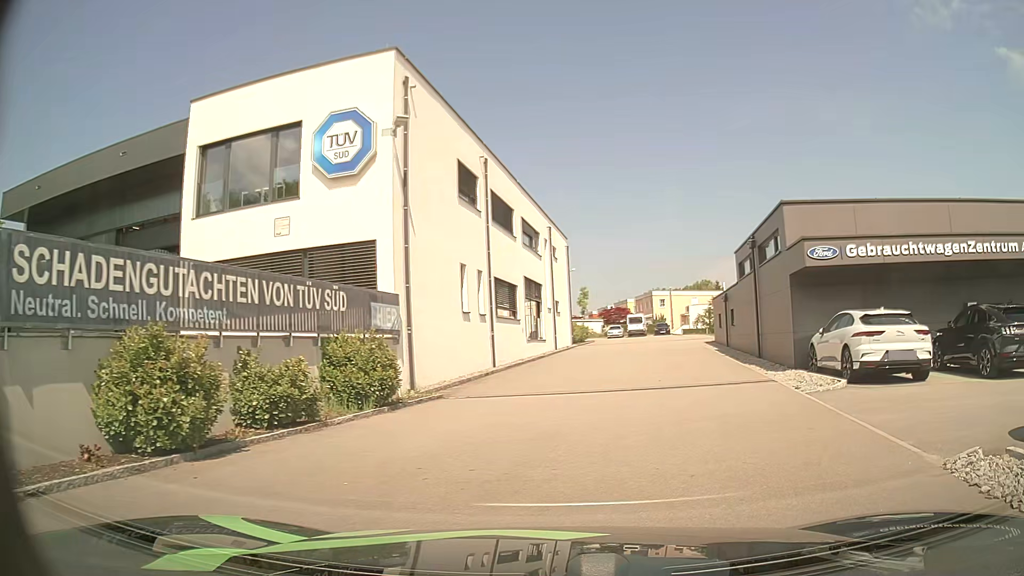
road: residential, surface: asphalt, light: Day
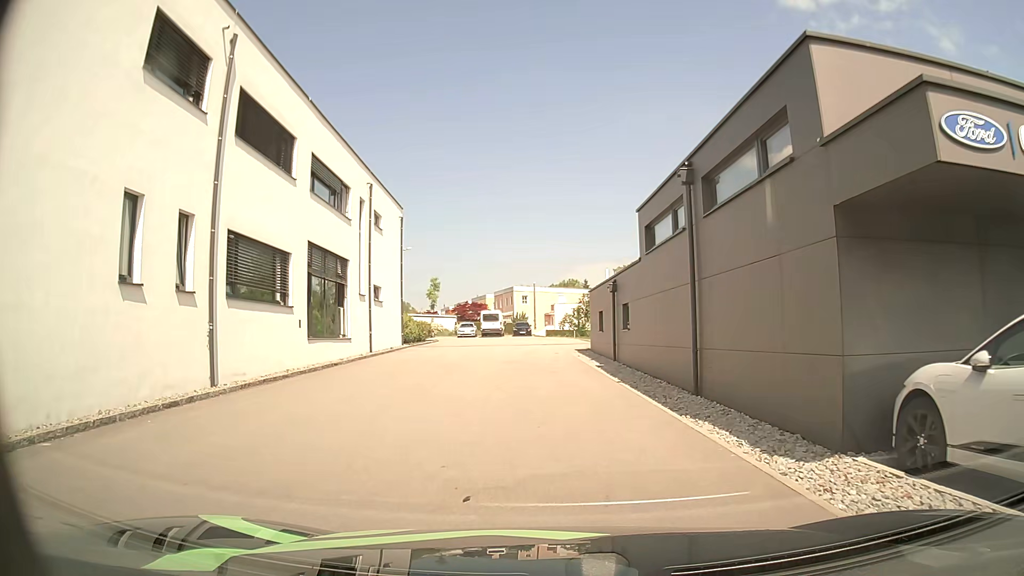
(+1.7, +11.5) m; +10°
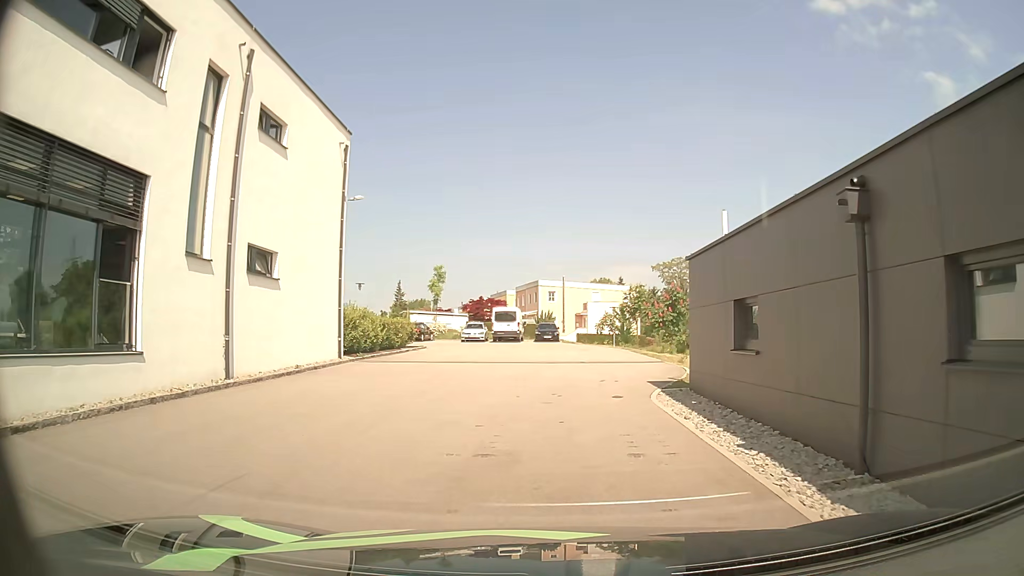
(-0.3, +16.1) m; -2°
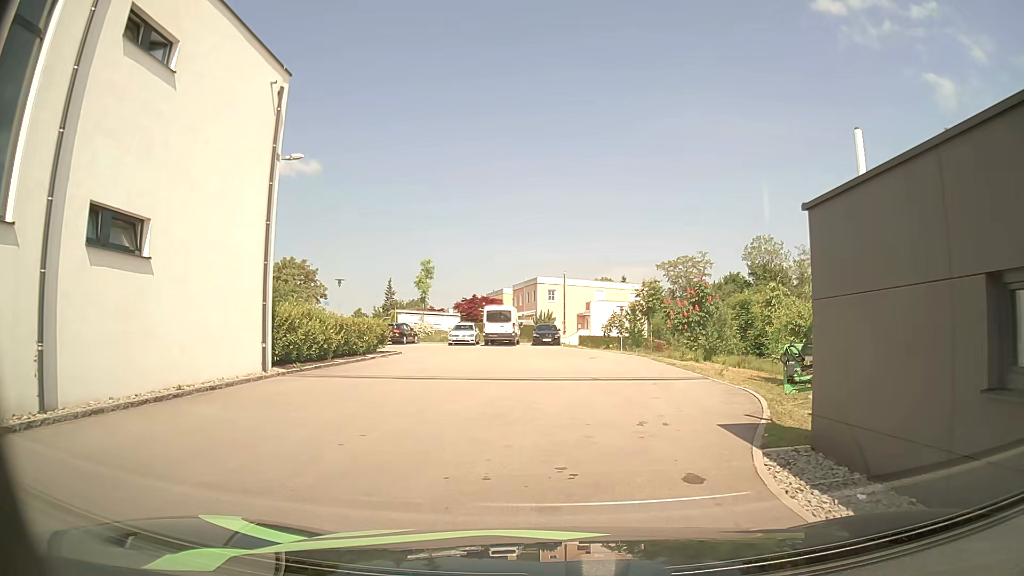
(-0.1, +6.3) m; -1°
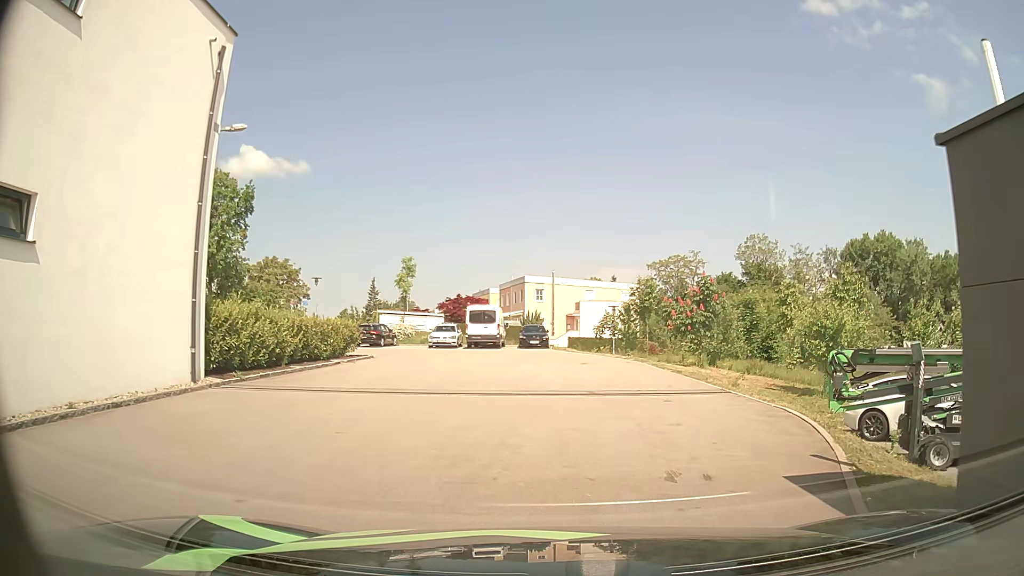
(0.0, +3.0) m; +1°
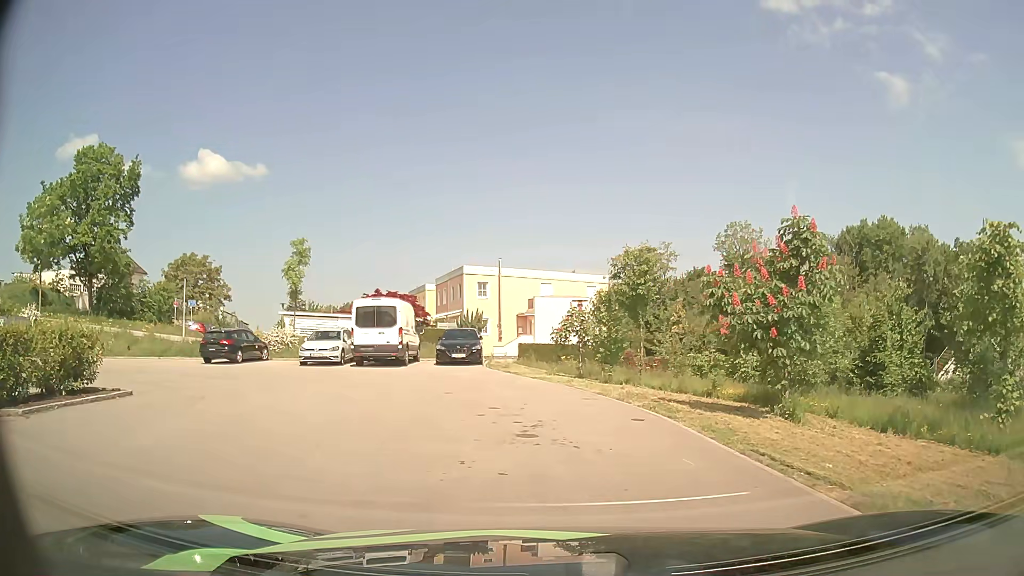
(+1.0, +14.6) m; +4°
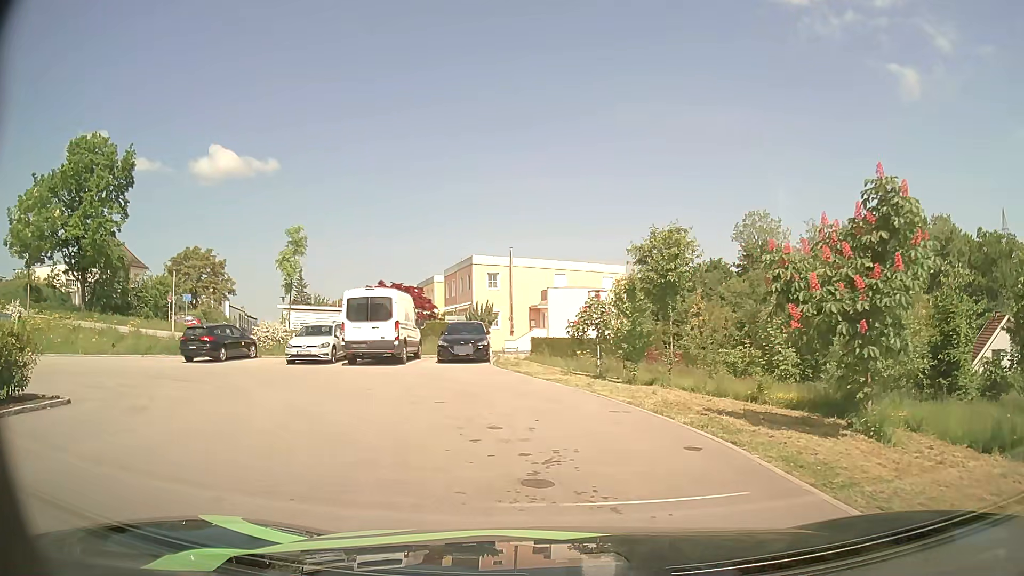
(0.0, +2.8) m; -2°
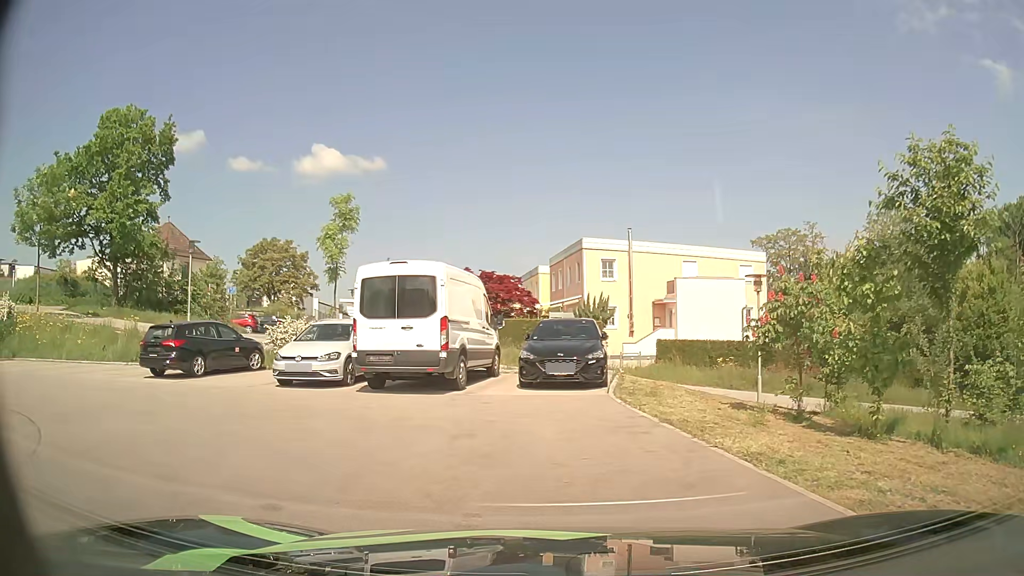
(-0.5, +9.4) m; -9°
